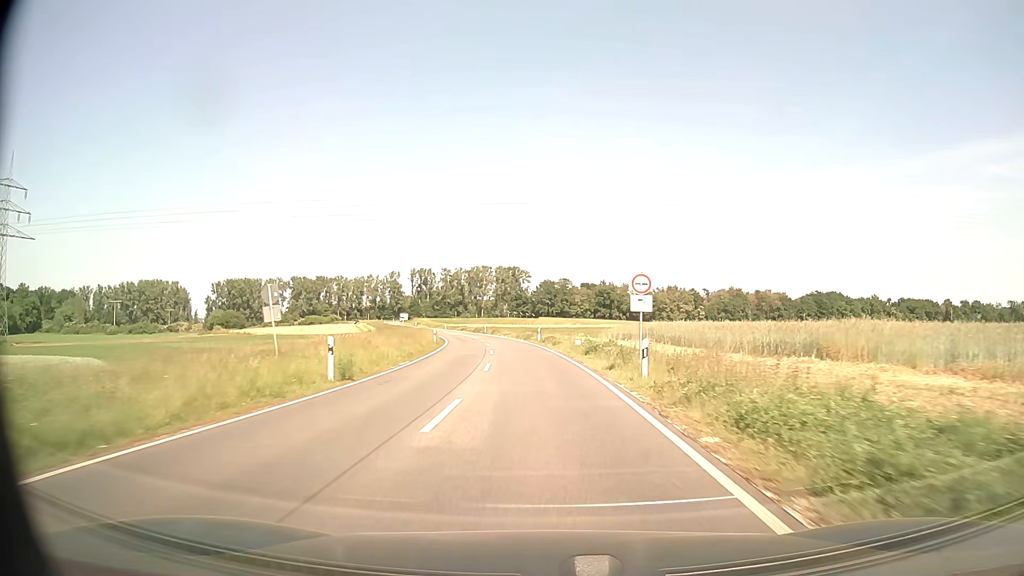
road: secondary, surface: asphalt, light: Day
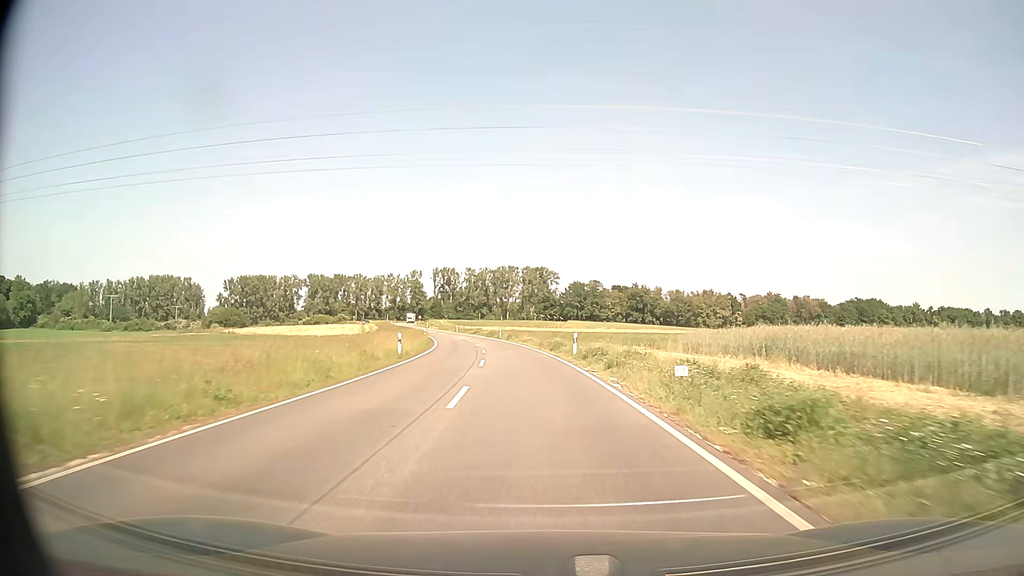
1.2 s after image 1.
(-0.4, +21.8) m; -2°
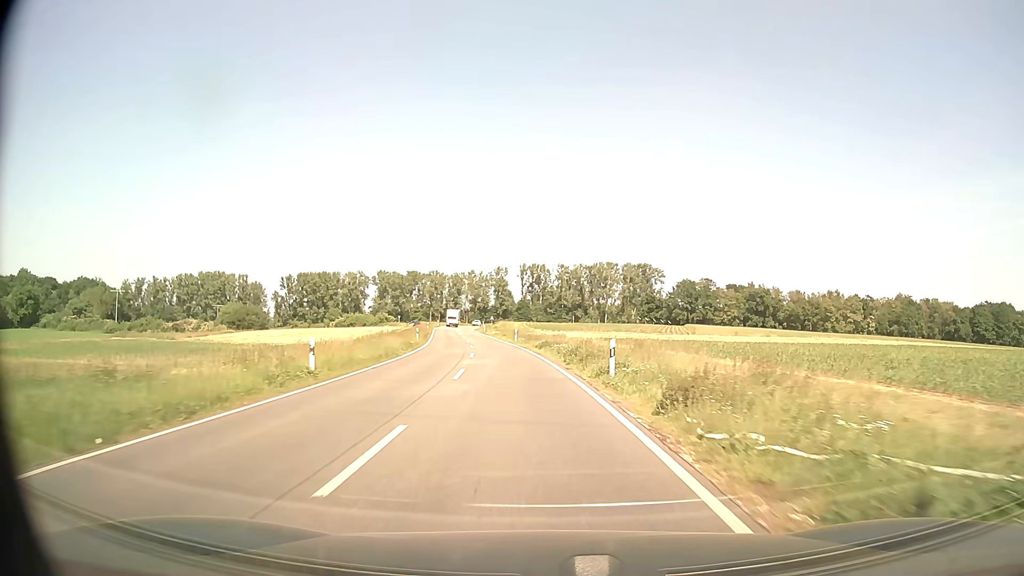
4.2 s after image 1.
(-3.6, +54.3) m; -8°
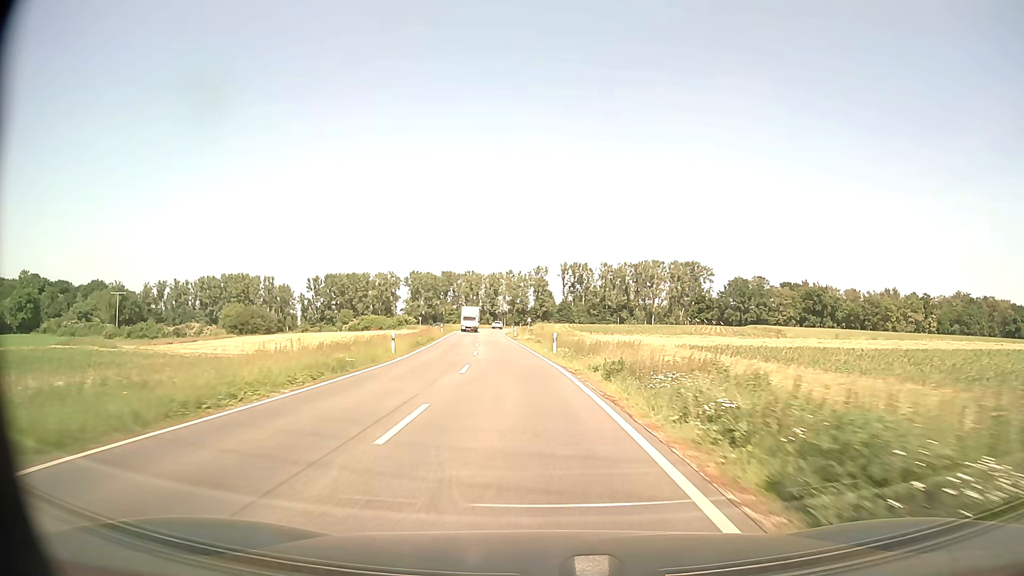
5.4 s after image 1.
(-0.7, +21.8) m; -4°
(0, +10) (0, +20) (-1, +30) (-2, +40) (-3, +50) (-4, +60) (-5, +70) (-6, +80) (-6, +90) (-7, +100) m
